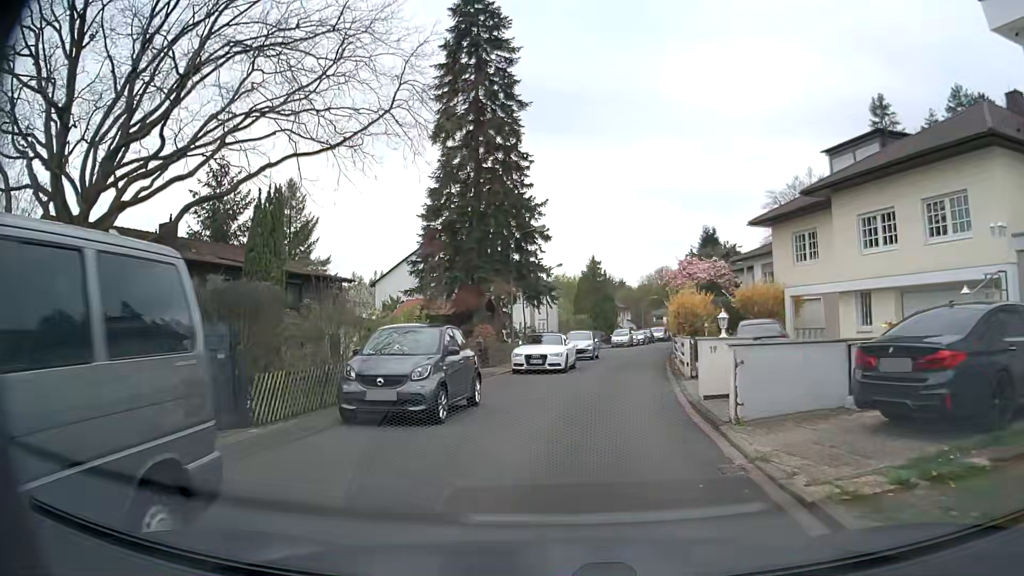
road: residential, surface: asphalt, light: Day
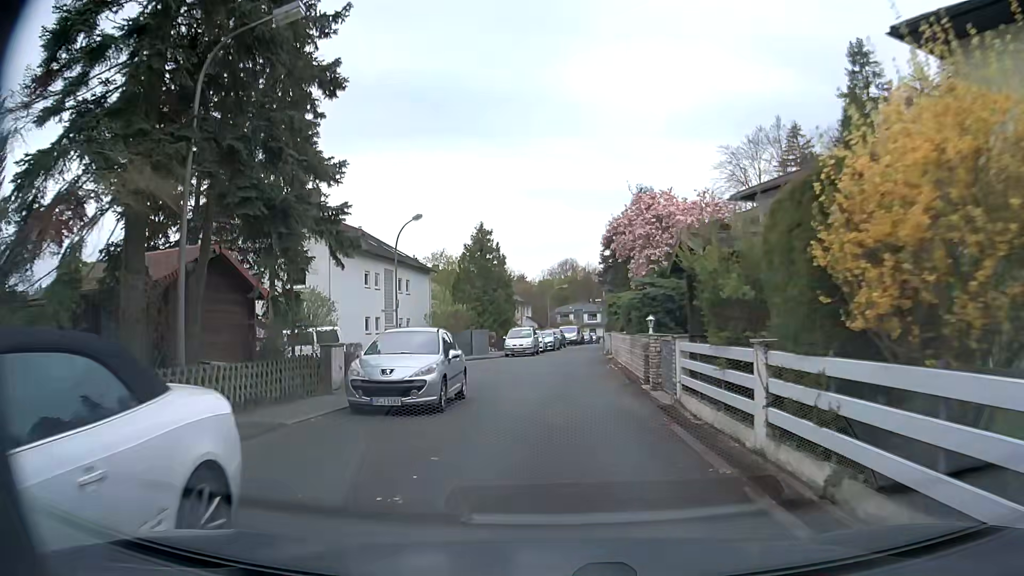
(+1.9, +22.2) m; +9°
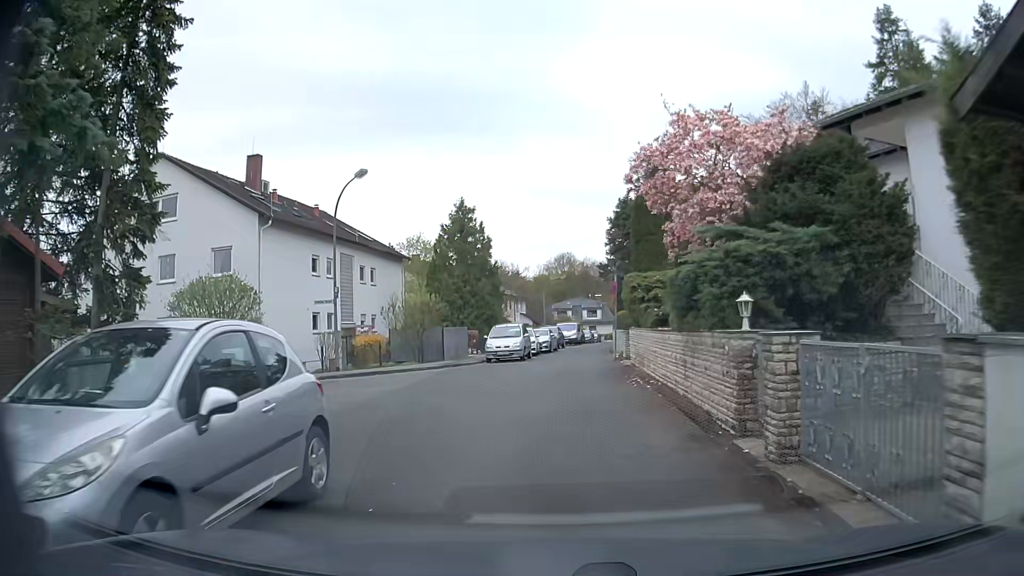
(+0.1, +8.8) m; +1°
